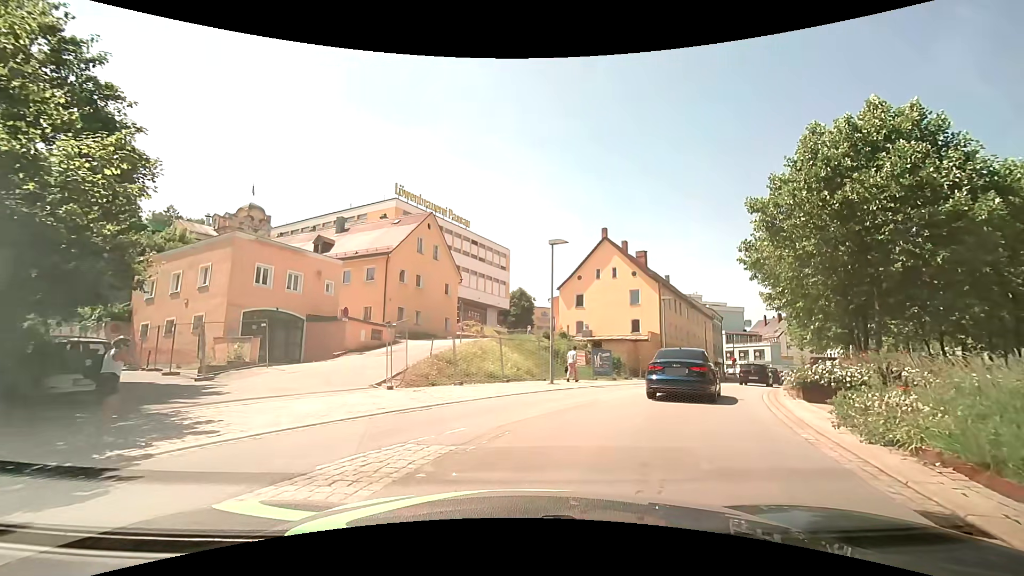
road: tertiary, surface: asphalt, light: Day
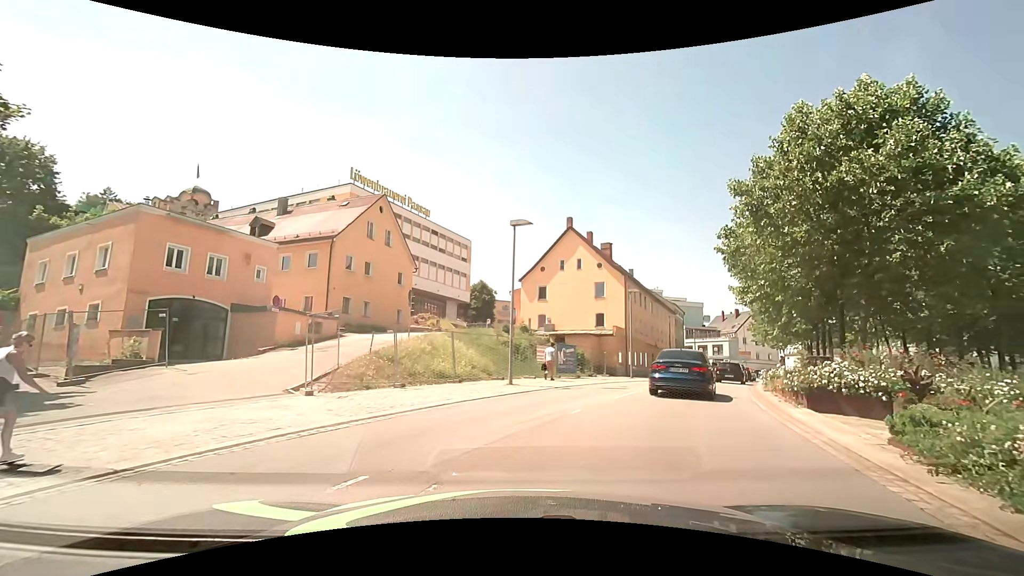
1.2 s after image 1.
(0.0, +3.0) m; +5°
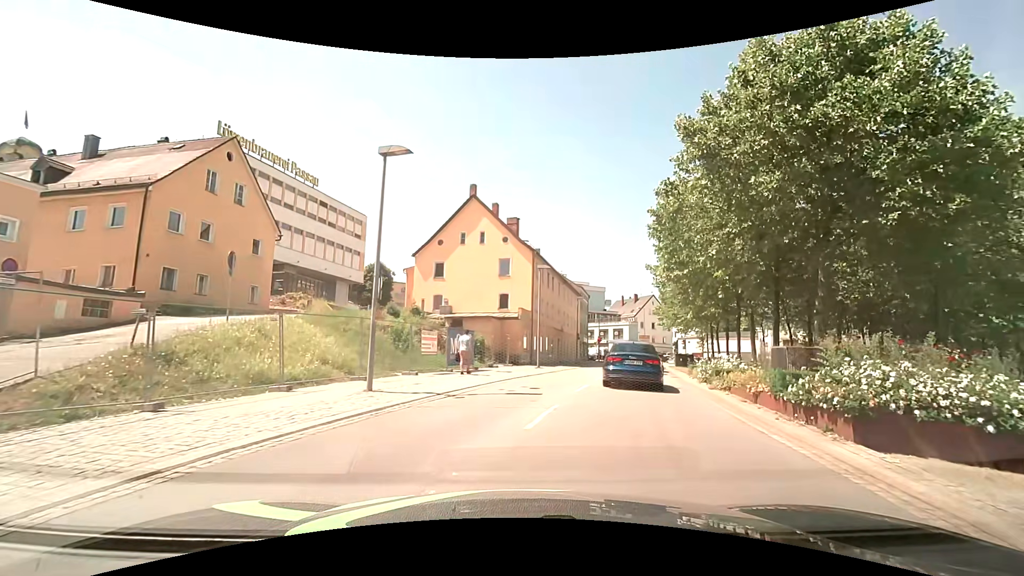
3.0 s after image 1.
(+0.5, +6.3) m; +9°
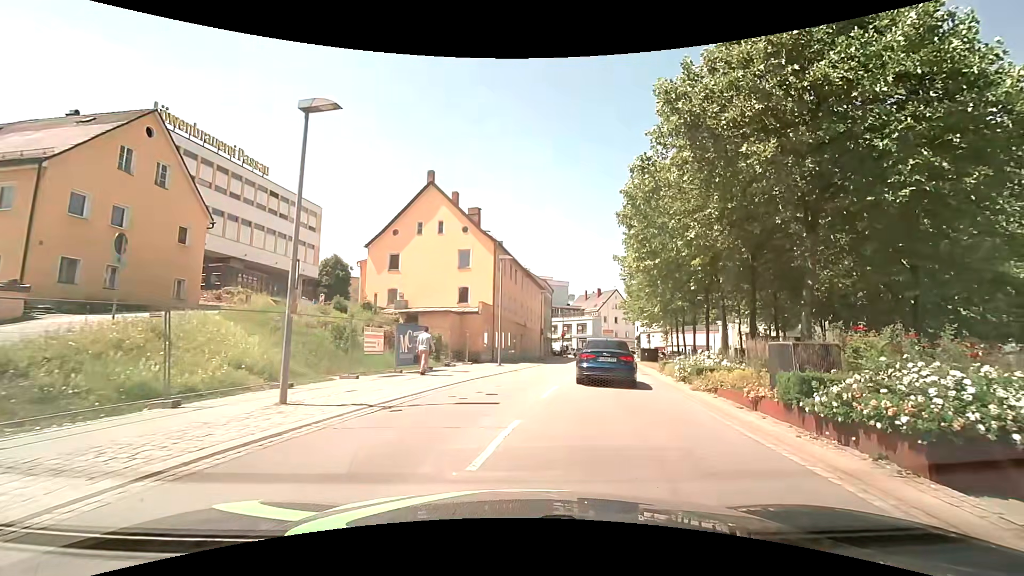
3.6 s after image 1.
(+0.1, +2.3) m; +5°
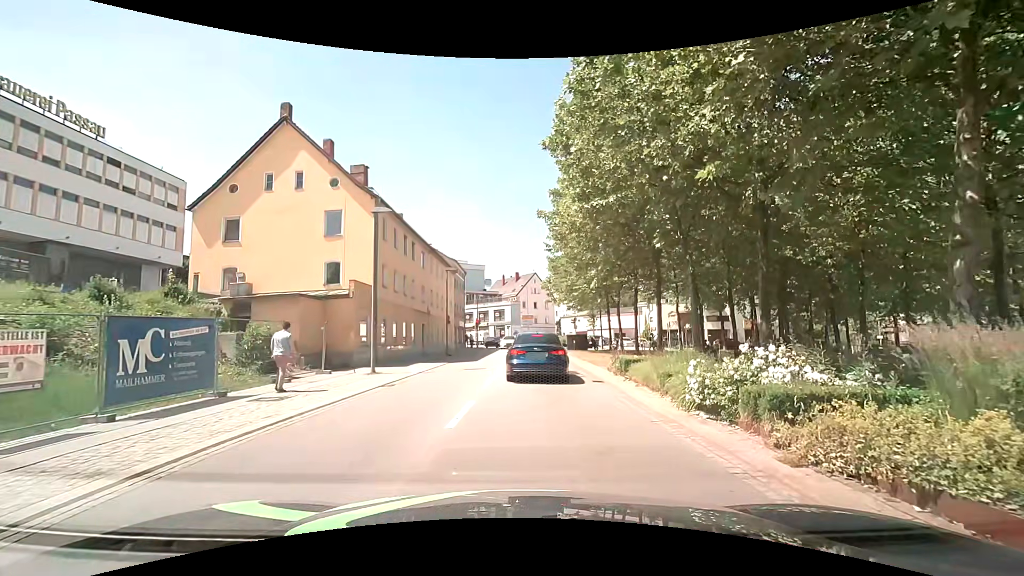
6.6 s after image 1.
(+1.0, +9.6) m; +8°
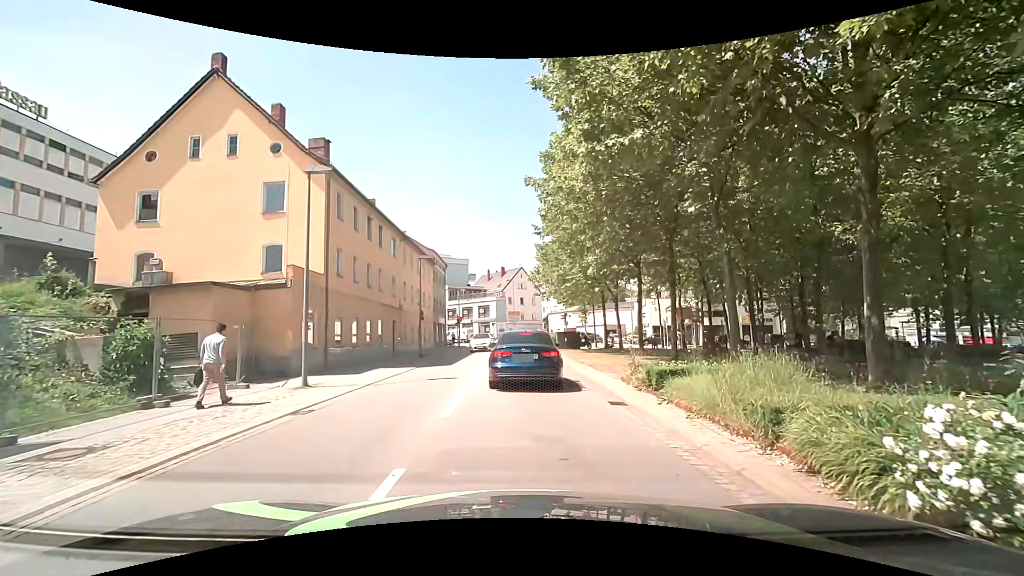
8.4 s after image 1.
(+0.1, +5.0) m; +3°
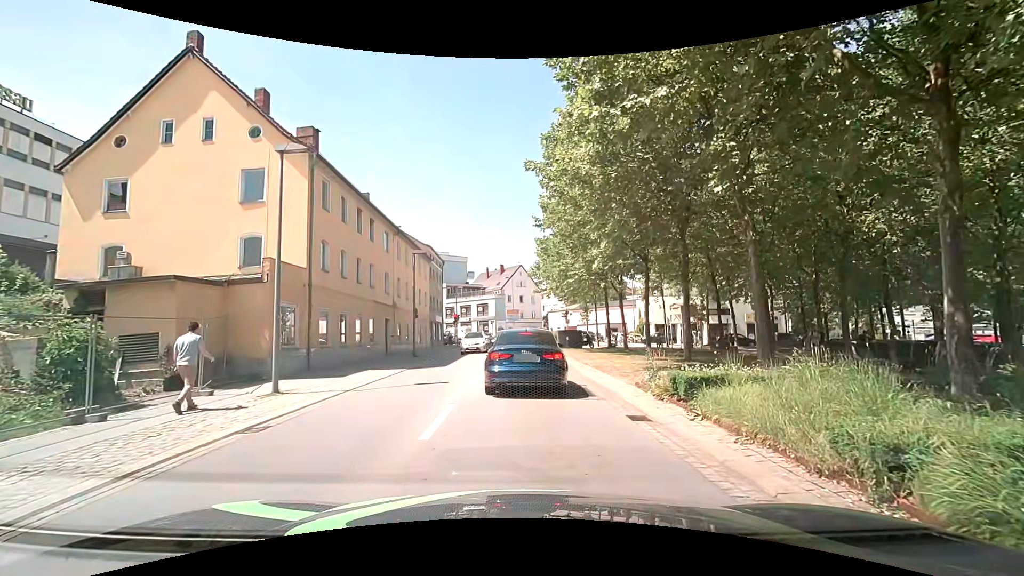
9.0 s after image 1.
(0.0, +1.7) m; -1°
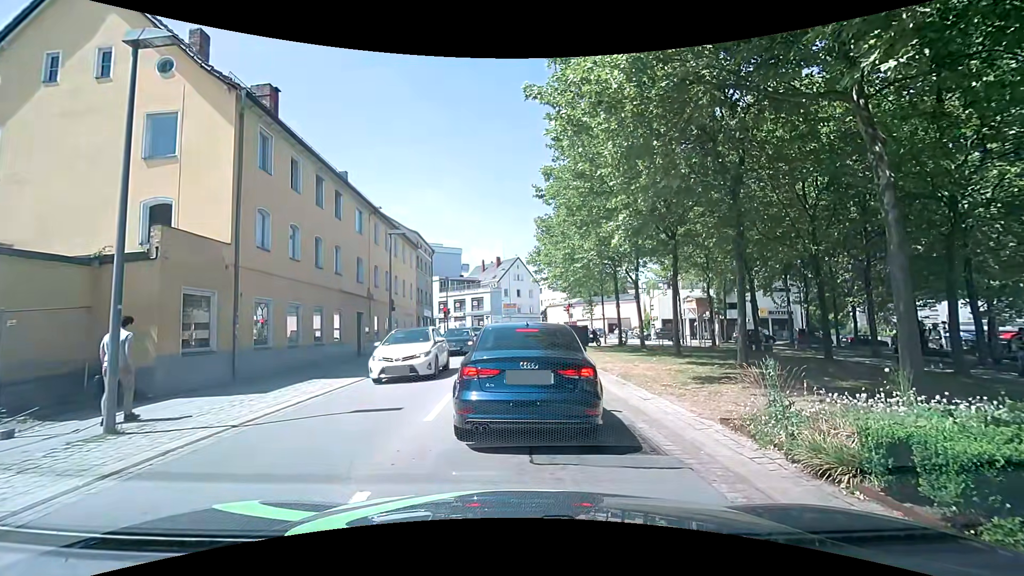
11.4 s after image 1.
(+0.1, +5.0) m; -1°
